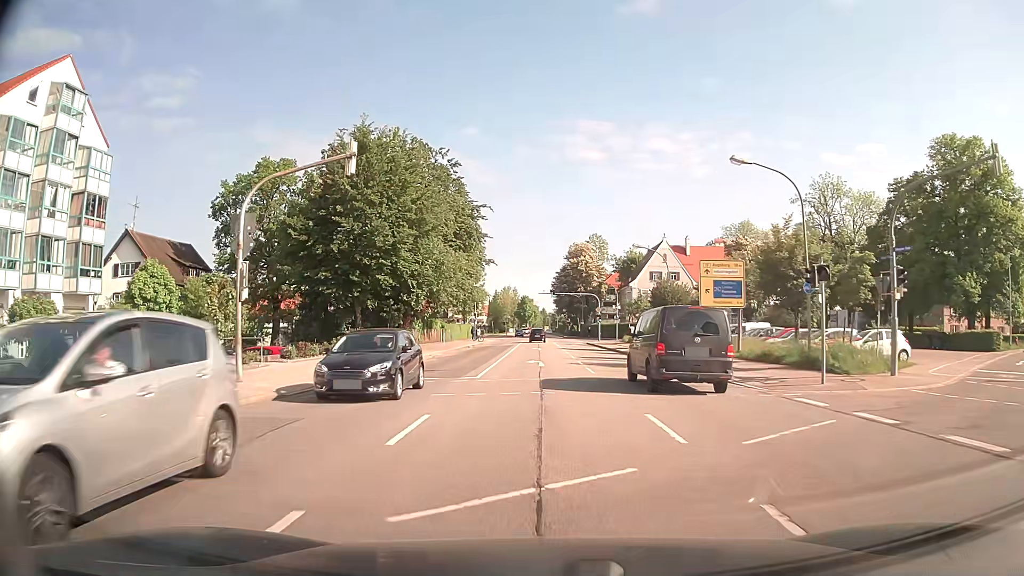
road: secondary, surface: asphalt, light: Day
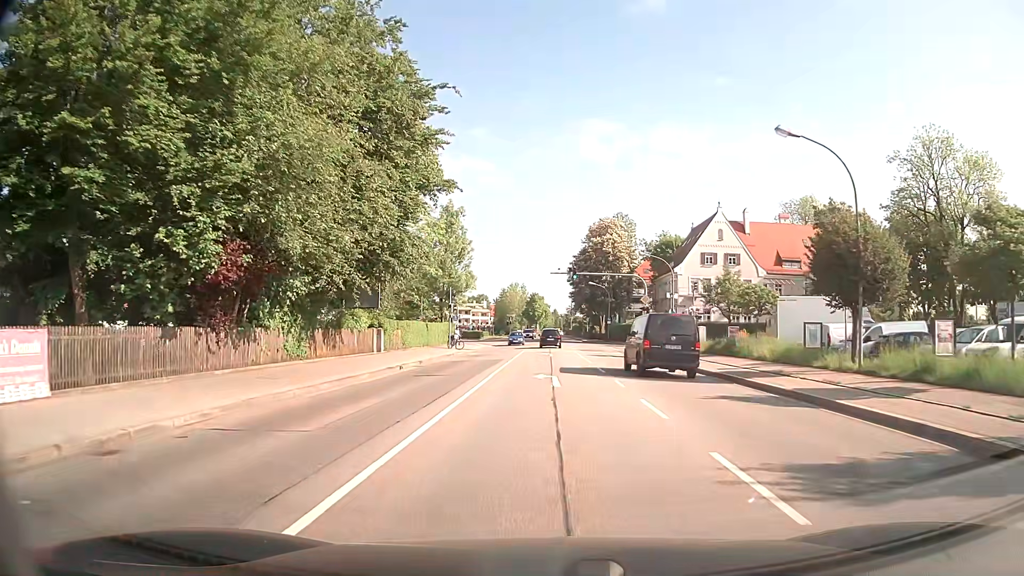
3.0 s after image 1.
(-0.3, +29.2) m; -1°
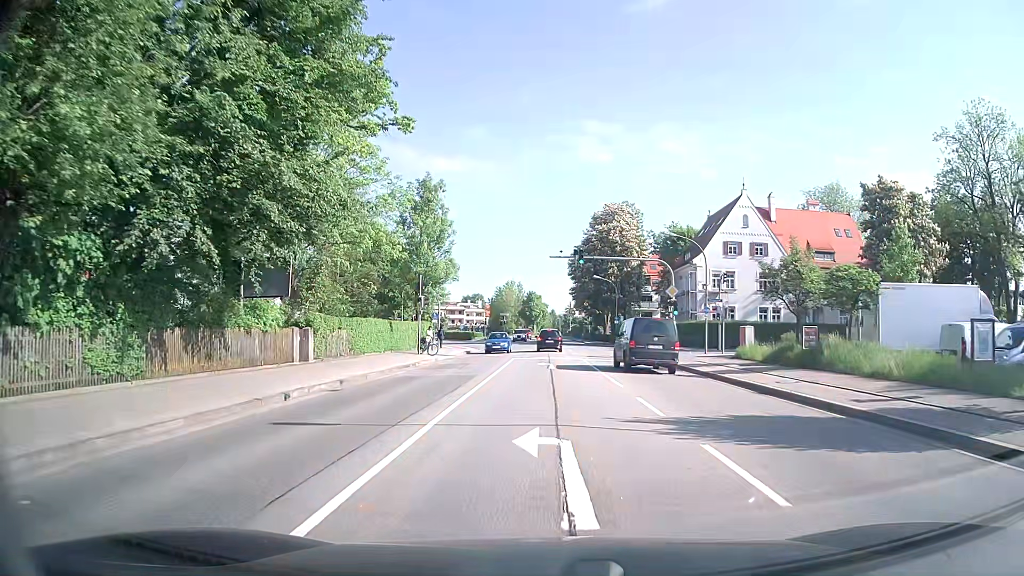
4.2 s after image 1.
(0.0, +11.4) m; 0°
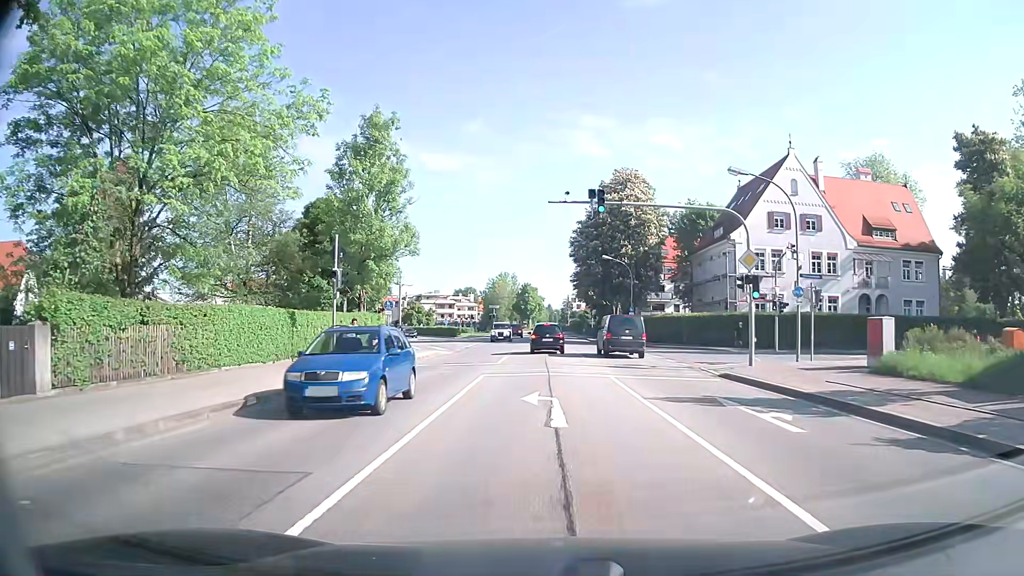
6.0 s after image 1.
(0.0, +15.4) m; +1°
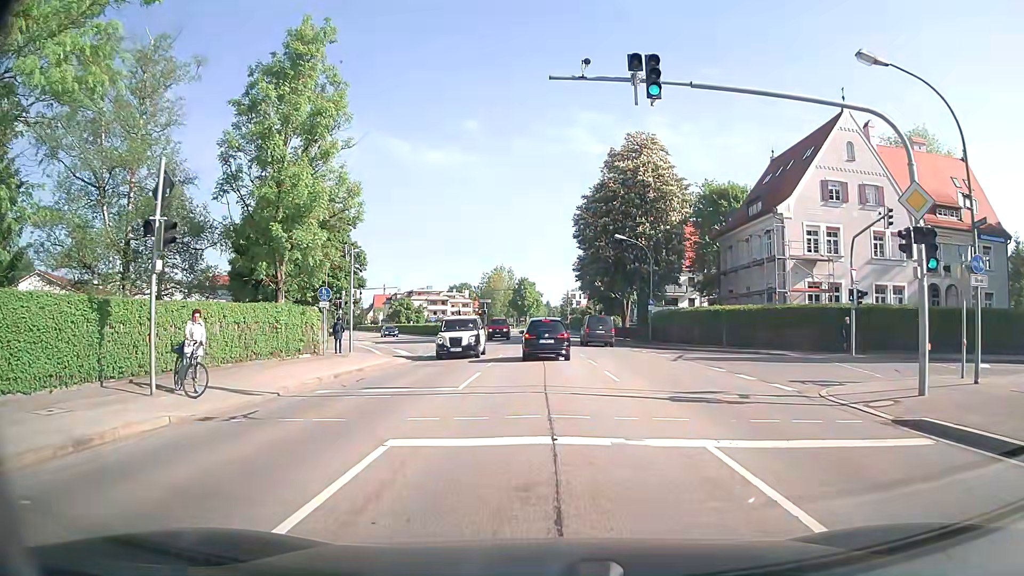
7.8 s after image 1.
(-0.1, +11.4) m; 0°
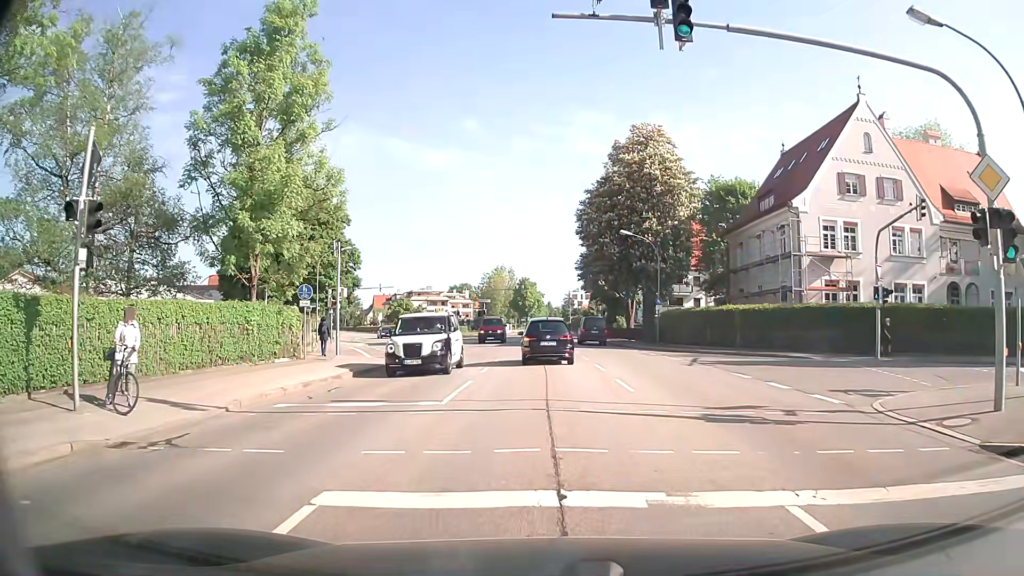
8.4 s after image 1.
(0.0, +2.4) m; 0°
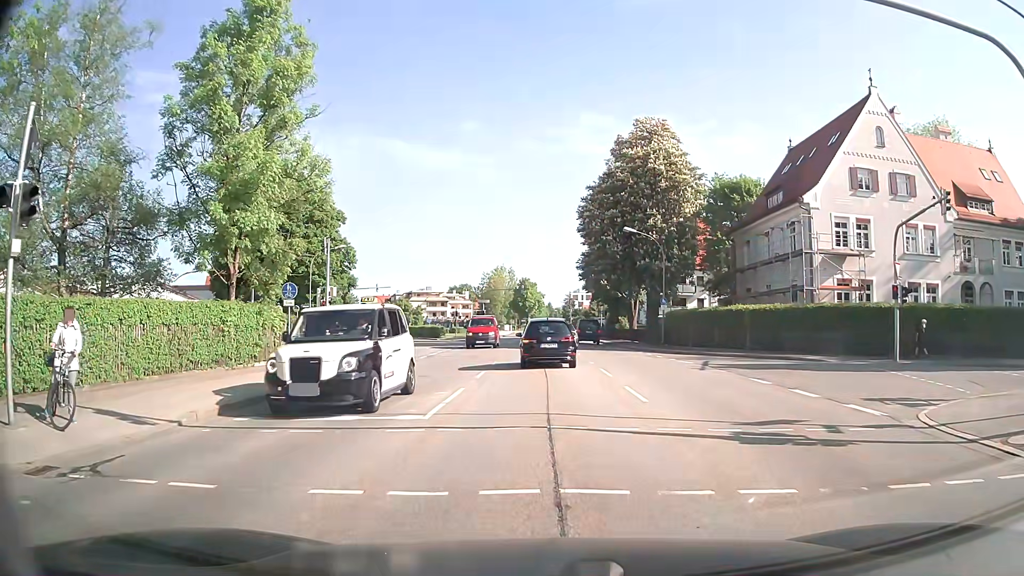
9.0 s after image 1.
(0.0, +1.6) m; +1°
(0, +10) (0, +20) (-1, +30) (-3, +40) (-5, +50) (-8, +59) (-11, +69) (-15, +78) (-18, +87) (-22, +97) m
